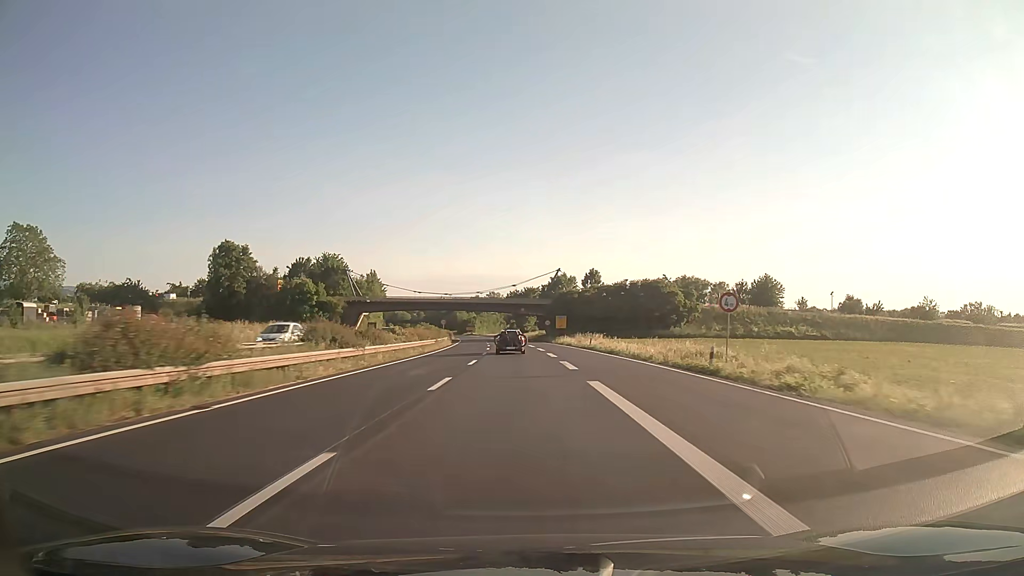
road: trunk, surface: asphalt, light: Day
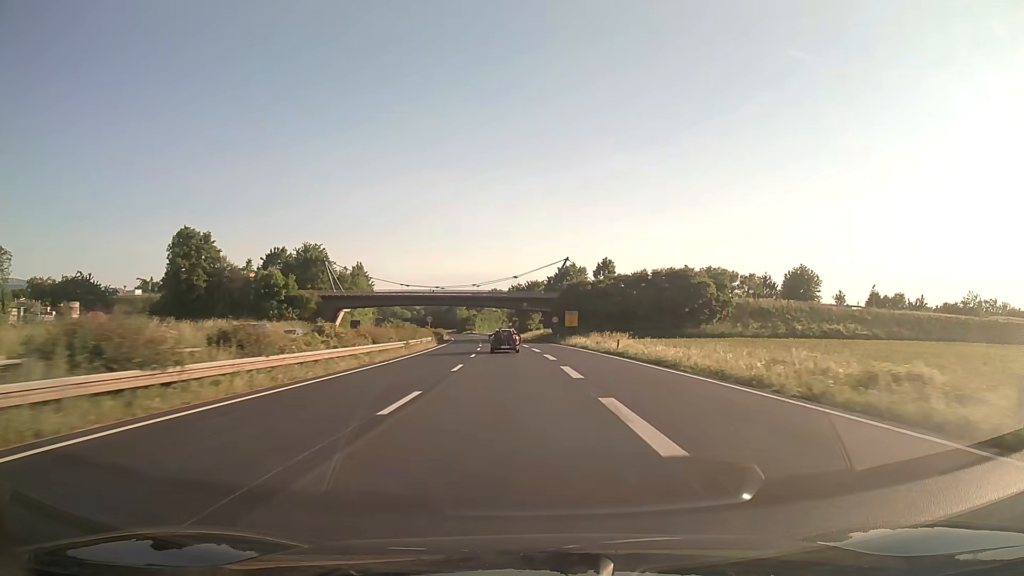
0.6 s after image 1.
(-0.1, +16.3) m; 0°
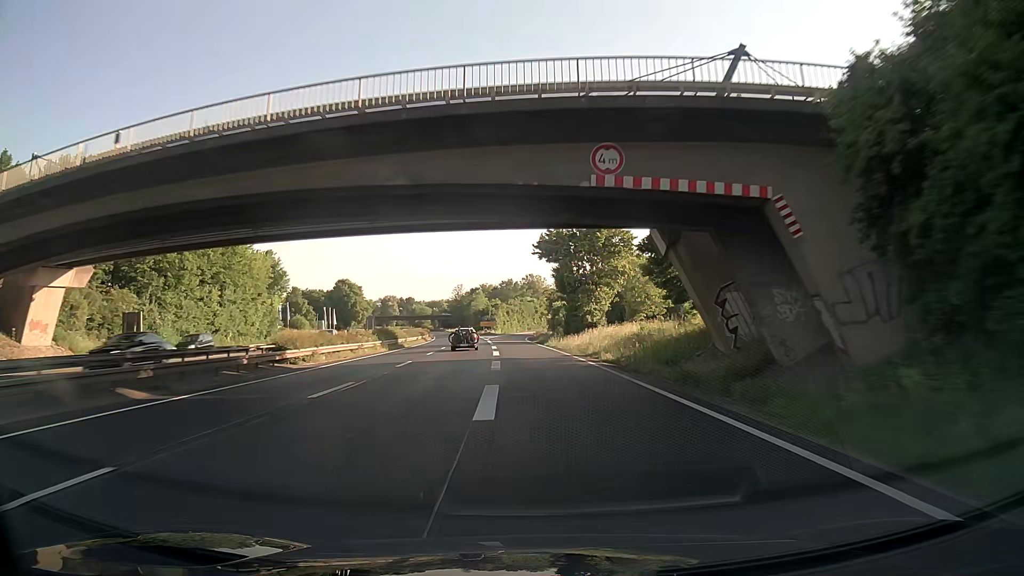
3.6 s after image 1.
(-1.9, +80.8) m; -4°
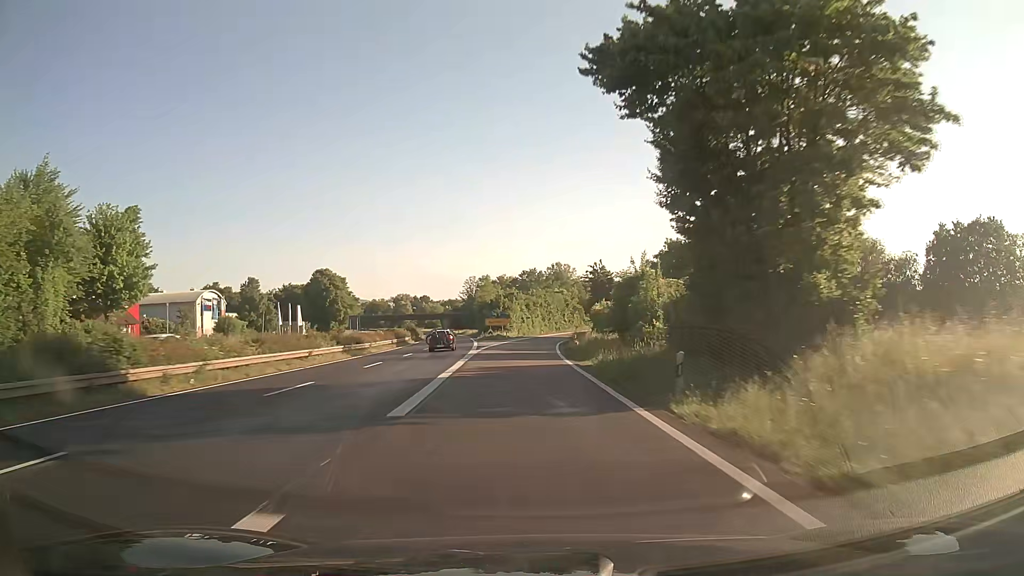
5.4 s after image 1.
(-0.8, +47.2) m; -2°
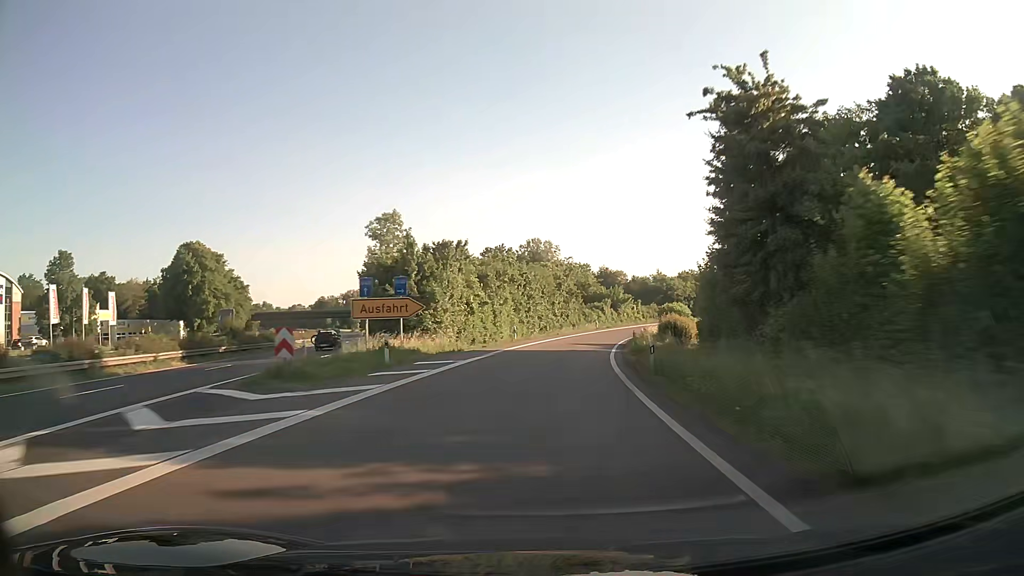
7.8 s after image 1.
(+0.4, +61.2) m; +3°
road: trunk_link
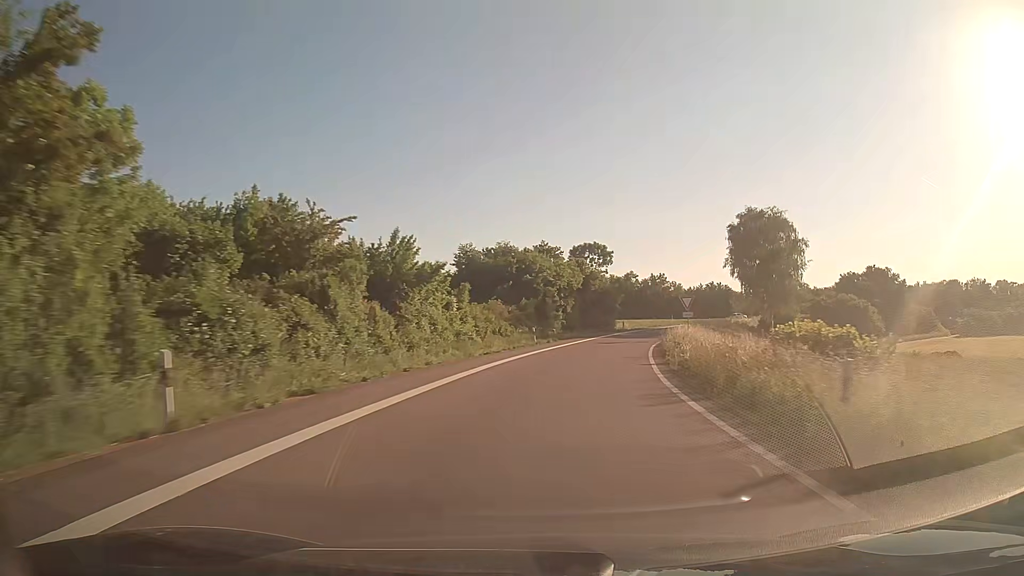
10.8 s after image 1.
(+9.9, +73.7) m; +17°
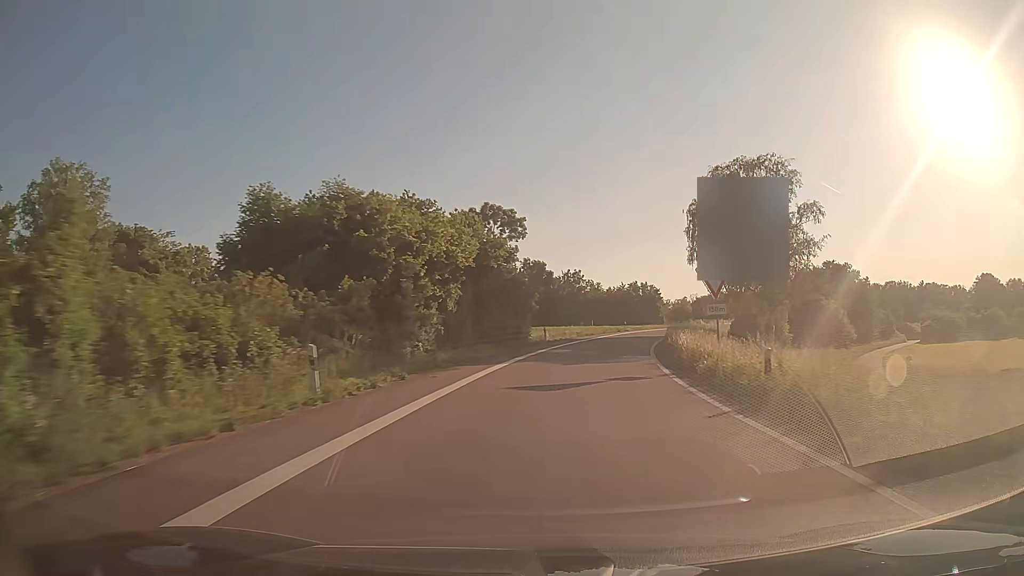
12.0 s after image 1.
(+2.2, +29.4) m; +9°
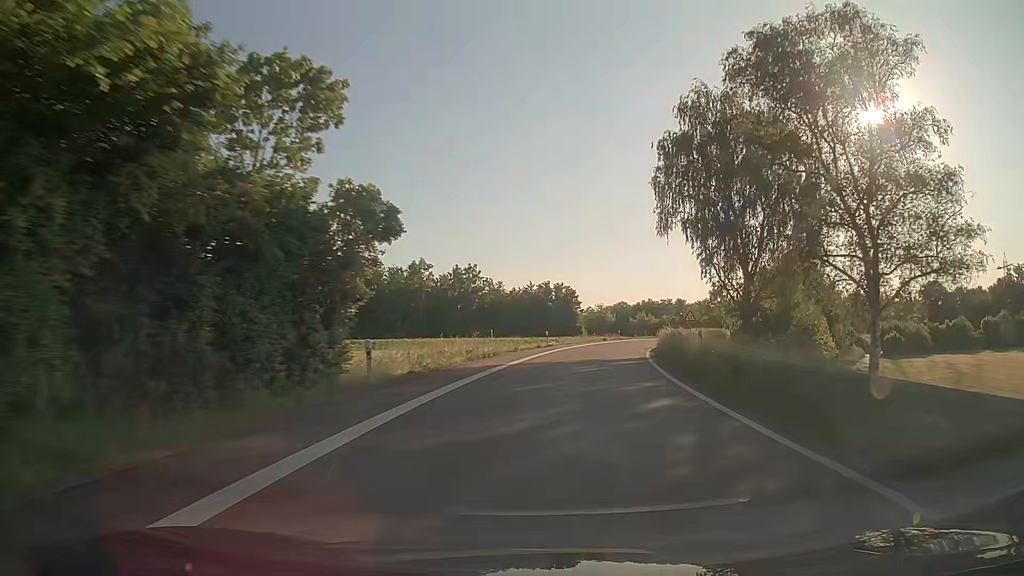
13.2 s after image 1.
(+2.2, +29.1) m; +8°
(0, +10) (+1, +20) (+3, +30) (+4, +40) (+7, +49) (+10, +59) (+13, +68) (+17, +78) (+21, +87) (+26, +96) m
